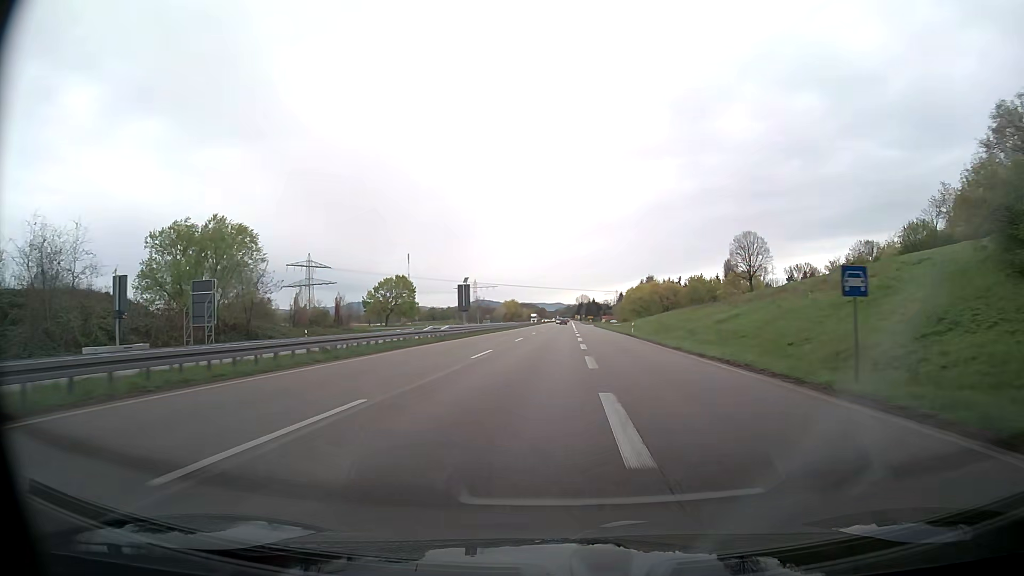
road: trunk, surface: asphalt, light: Day
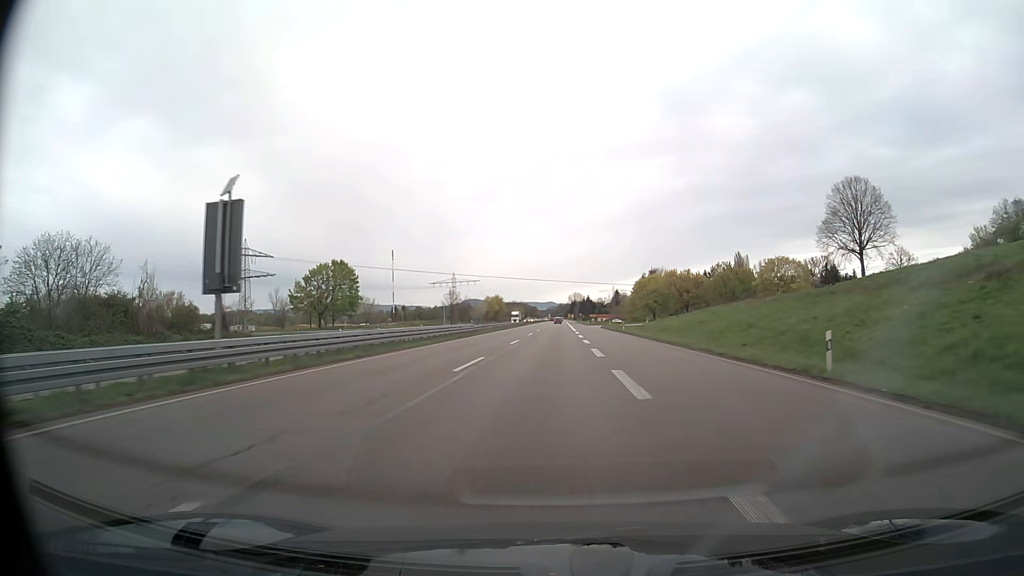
(+0.8, +43.4) m; +2°
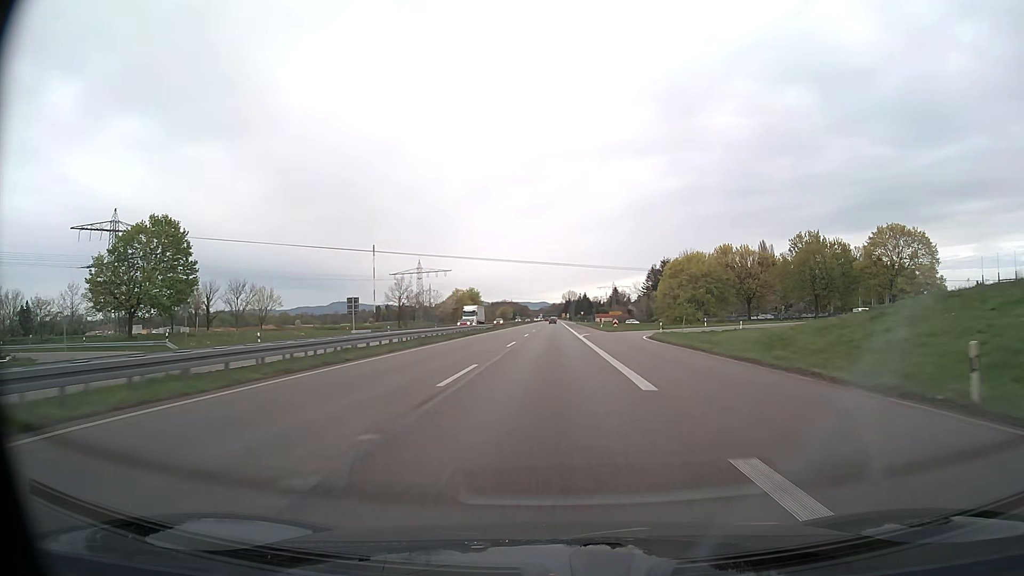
(+0.3, +58.9) m; +1°
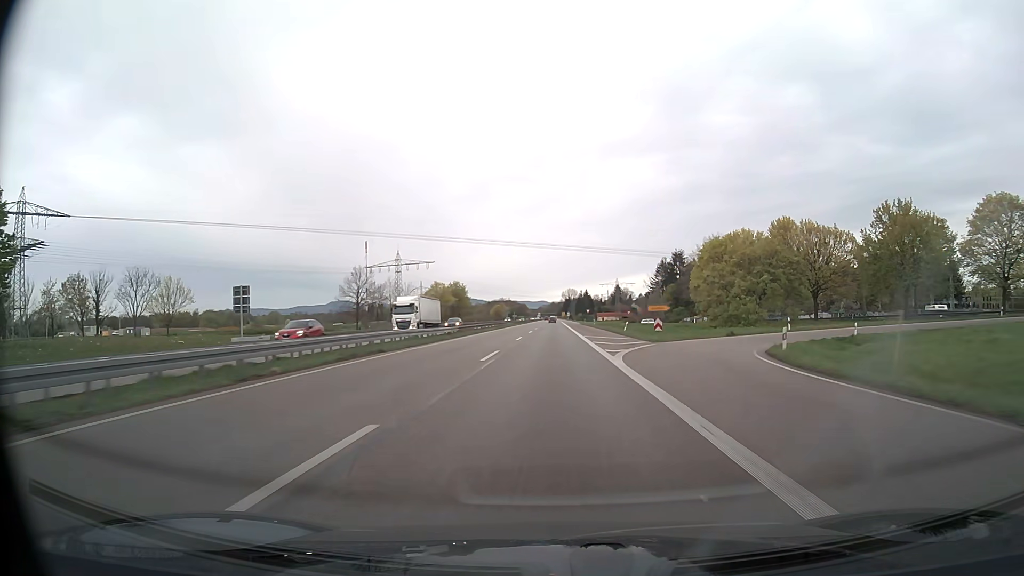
(+0.1, +29.4) m; 0°
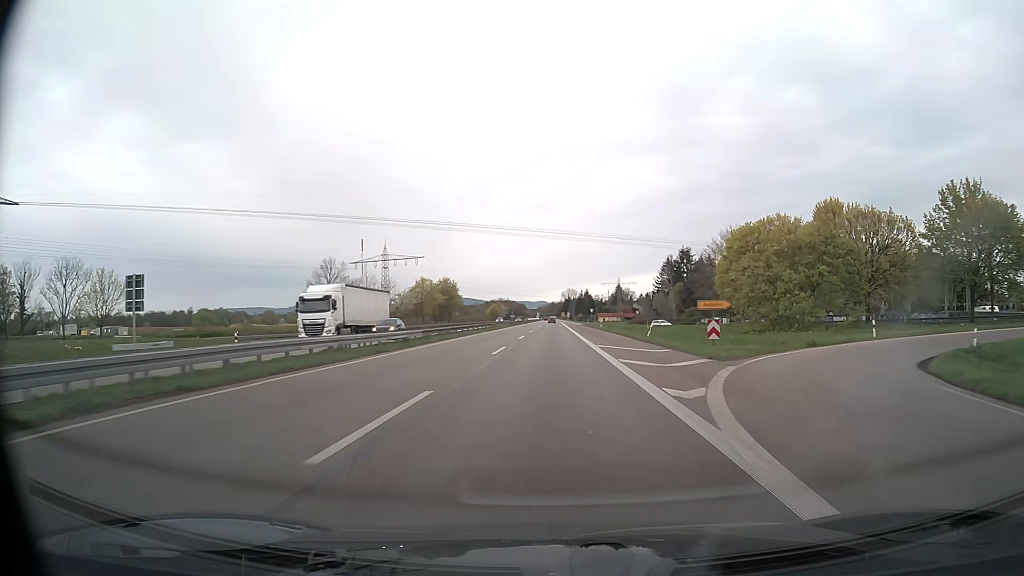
(0.0, +14.6) m; 0°
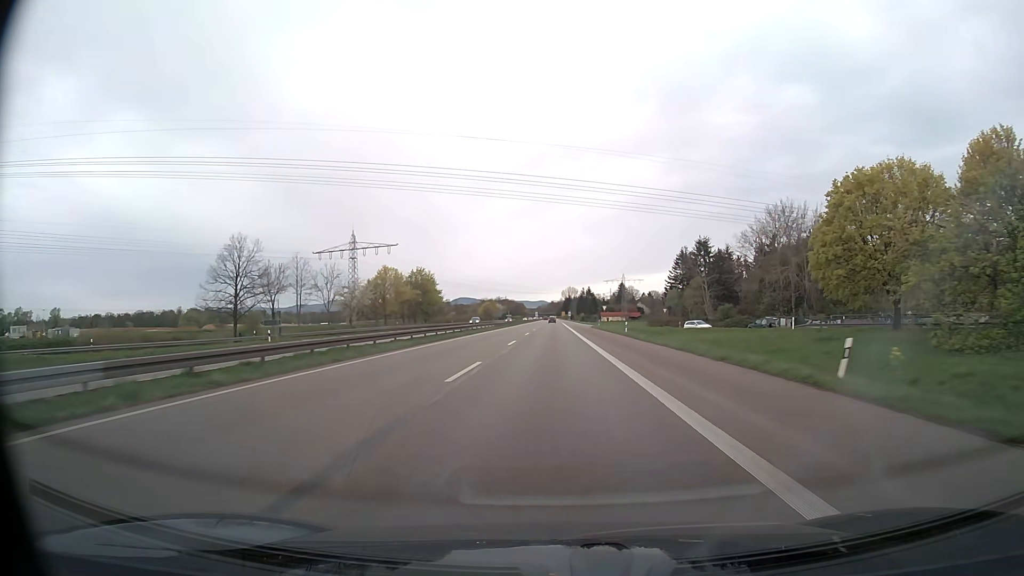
(0.0, +28.9) m; 0°
(0, +10) (0, +20) (0, +30) (0, +40) (0, +50) (0, +60) (0, +70) (0, +80) (0, +90) (0, +100) m
